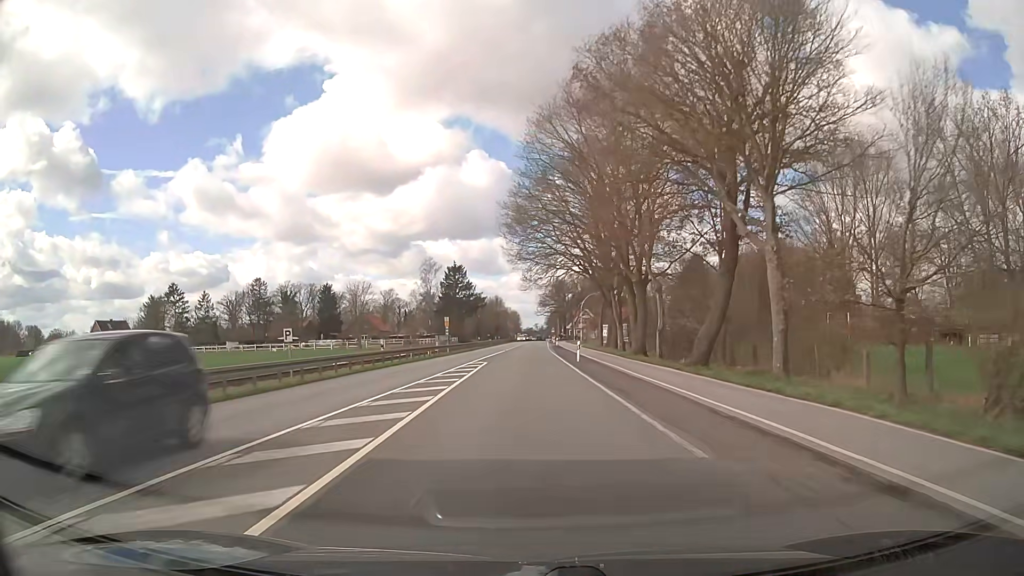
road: primary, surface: asphalt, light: Day
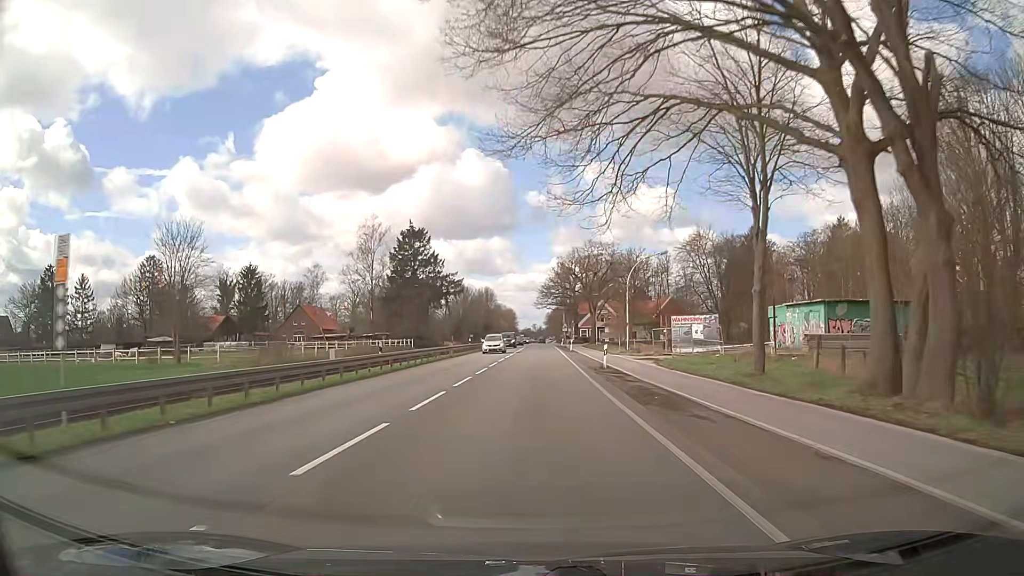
(+0.3, +55.5) m; 0°
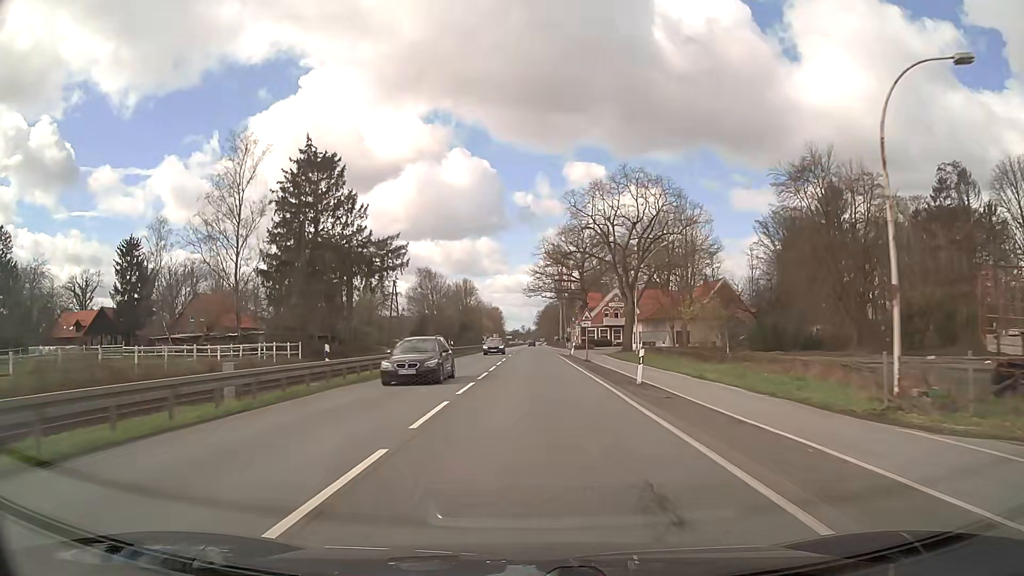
(+0.3, +44.5) m; +1°
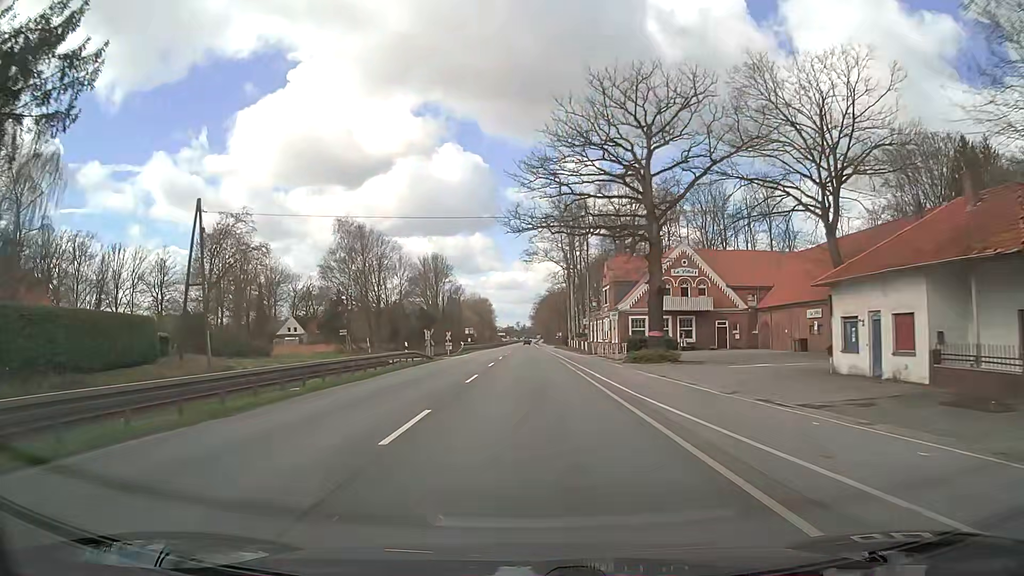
(+0.3, +55.7) m; 0°
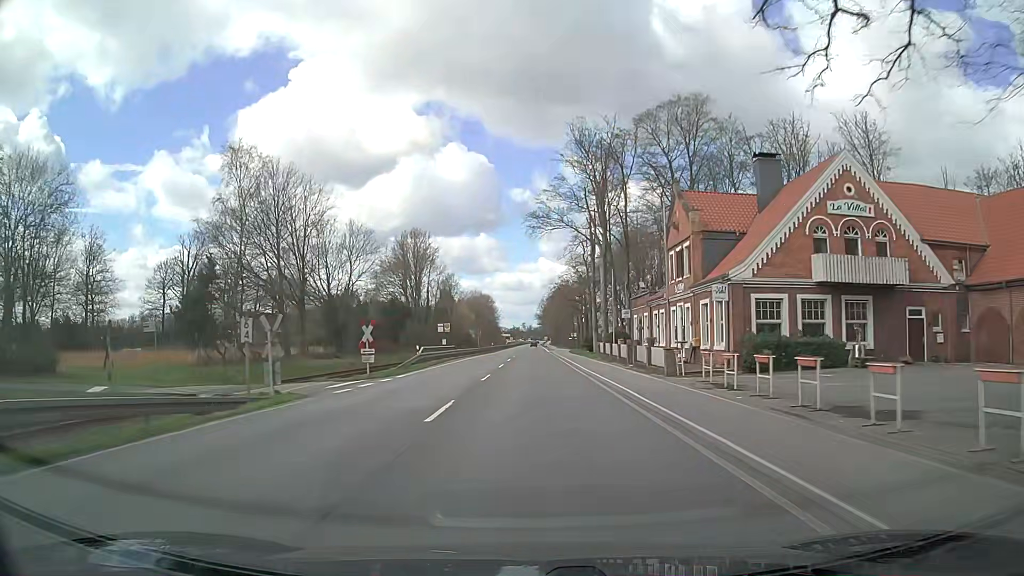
(-0.1, +33.5) m; -1°
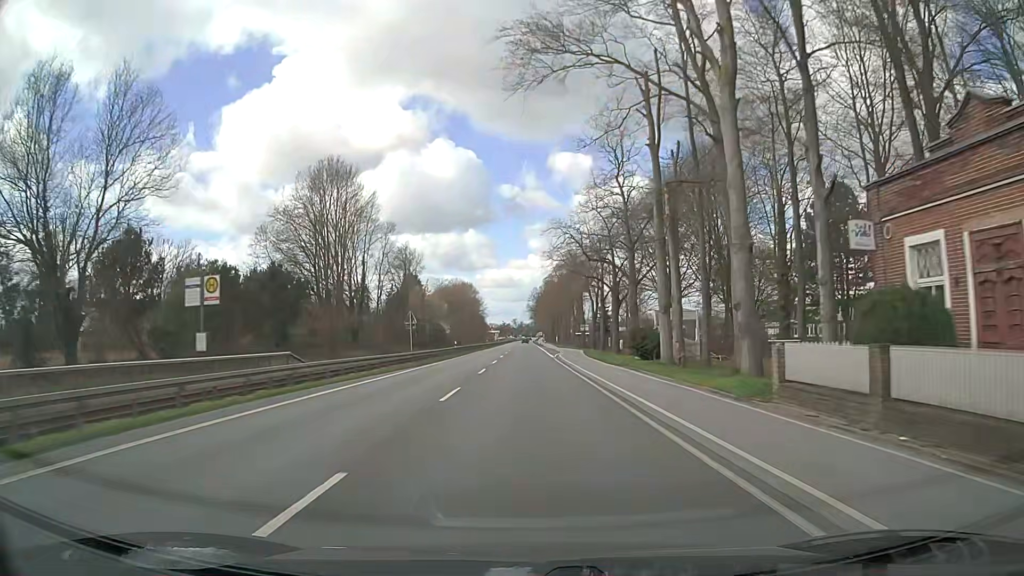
(+0.5, +44.6) m; +1°
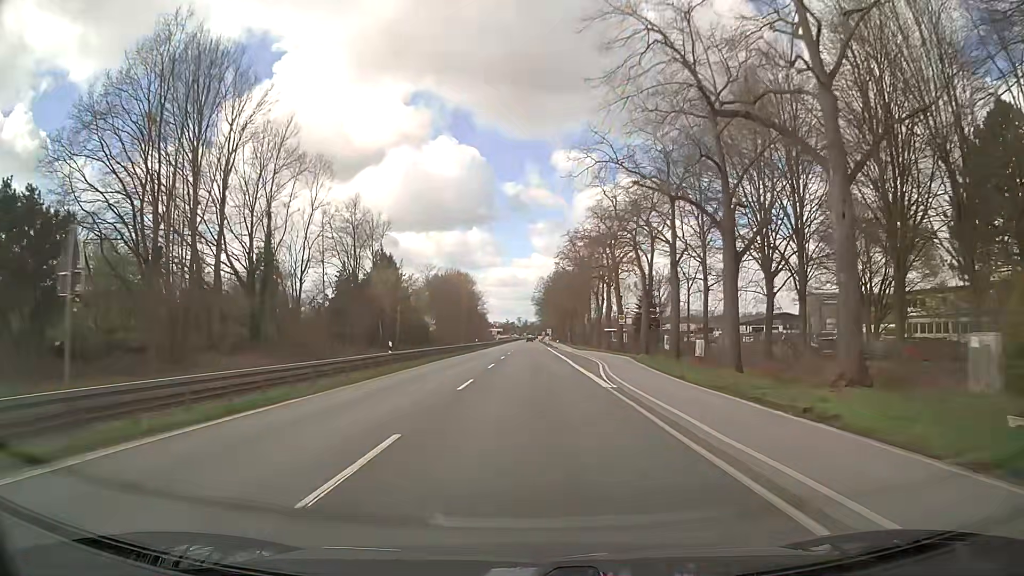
(-0.1, +33.5) m; -1°
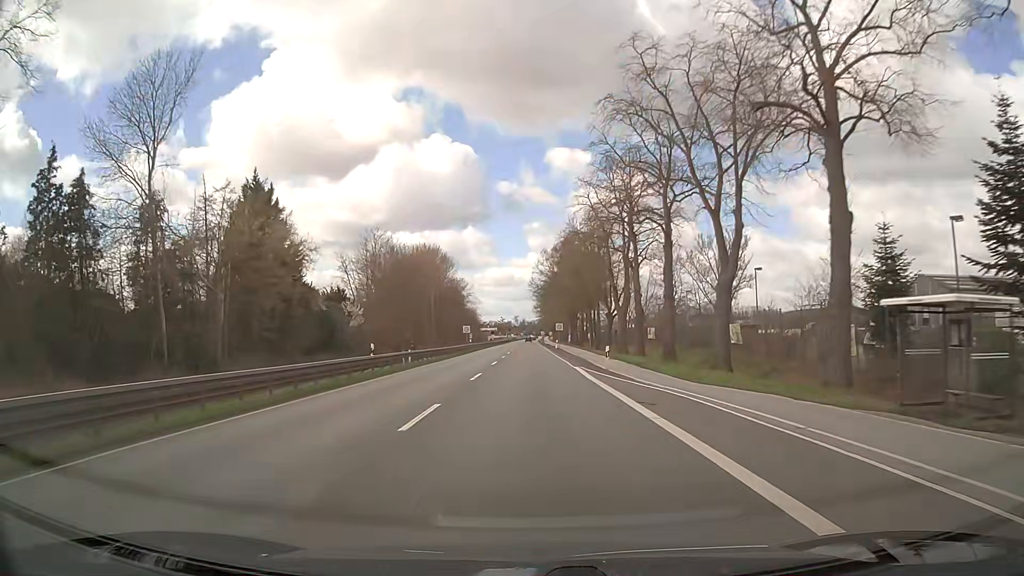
(+0.5, +55.8) m; 0°
(0, +10) (0, +20) (0, +30) (0, +40) (0, +50) (0, +60) (0, +70) (0, +80) (0, +90) (0, +100) m
